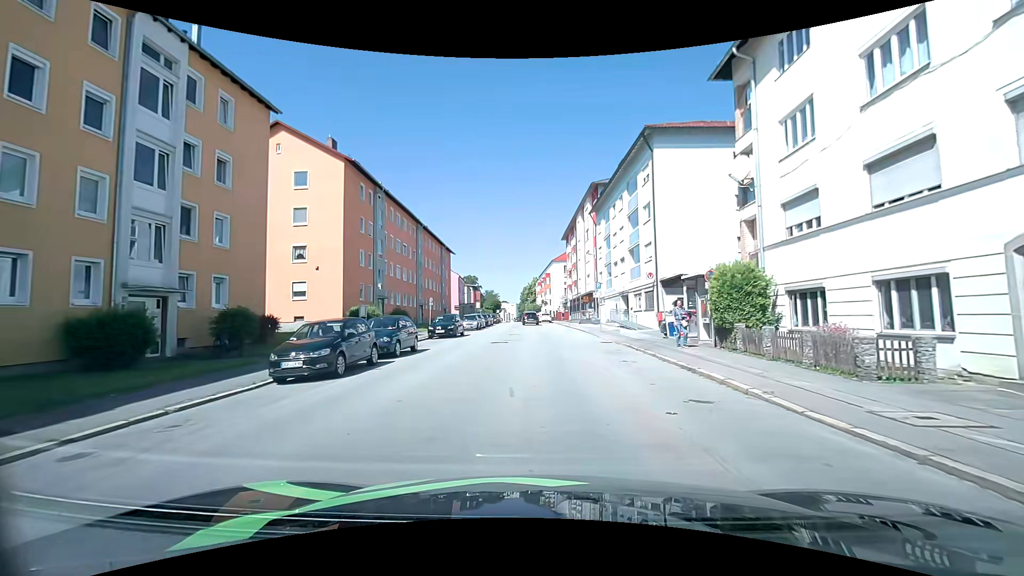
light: Day
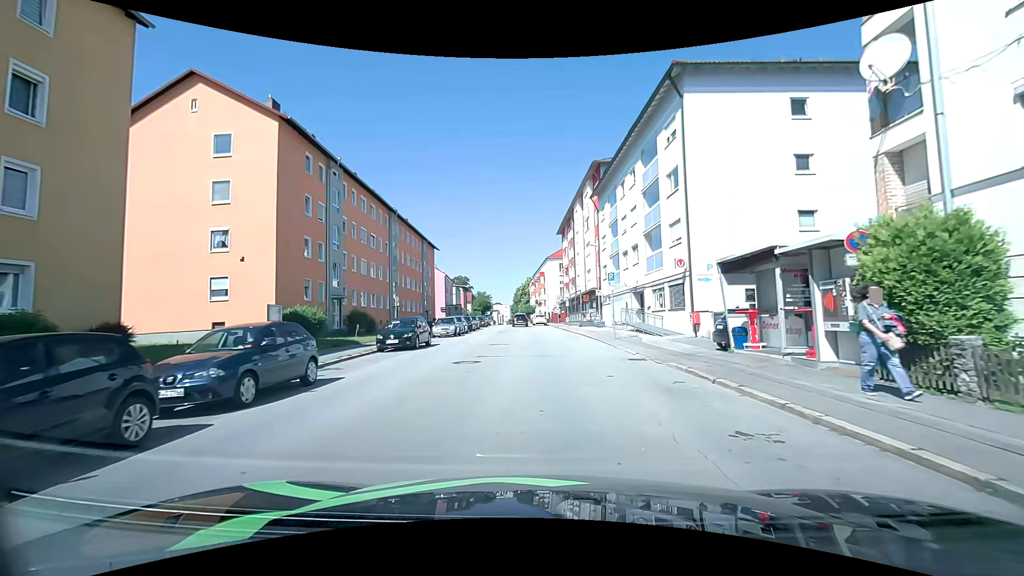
(+0.1, +8.5) m; +1°
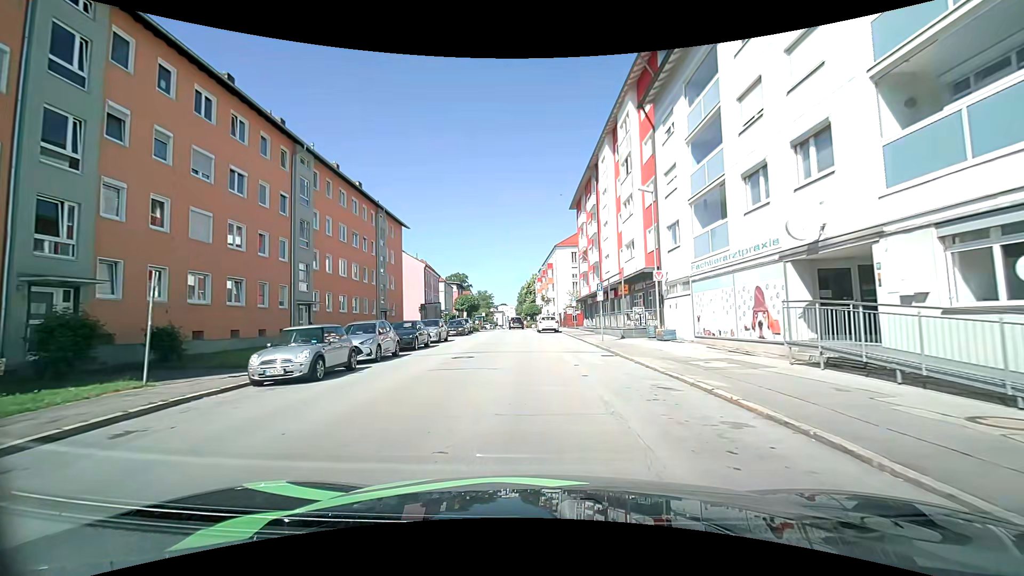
(+0.1, +22.1) m; 0°
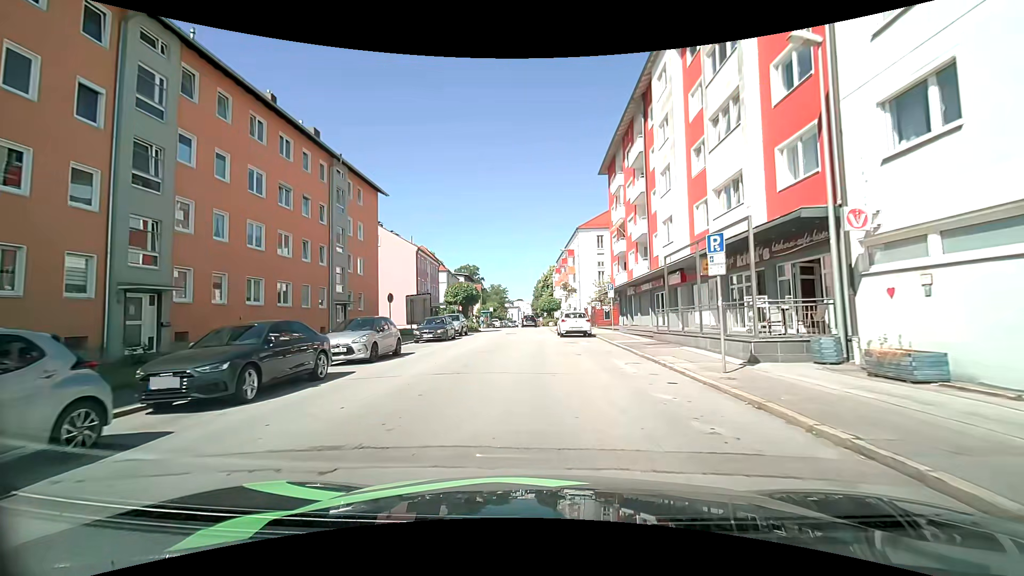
(-0.2, +14.5) m; -2°
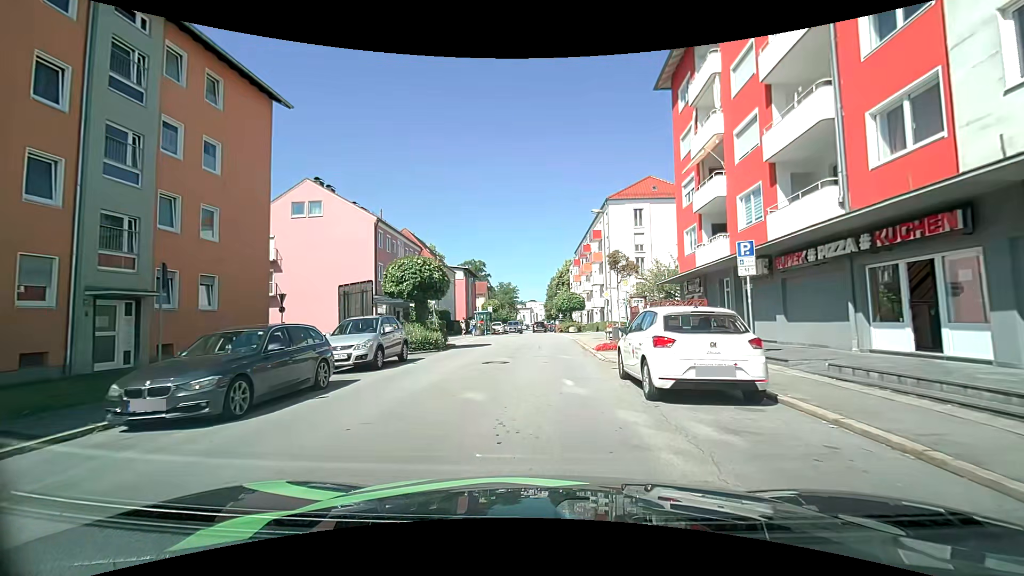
(0.0, +19.4) m; 0°
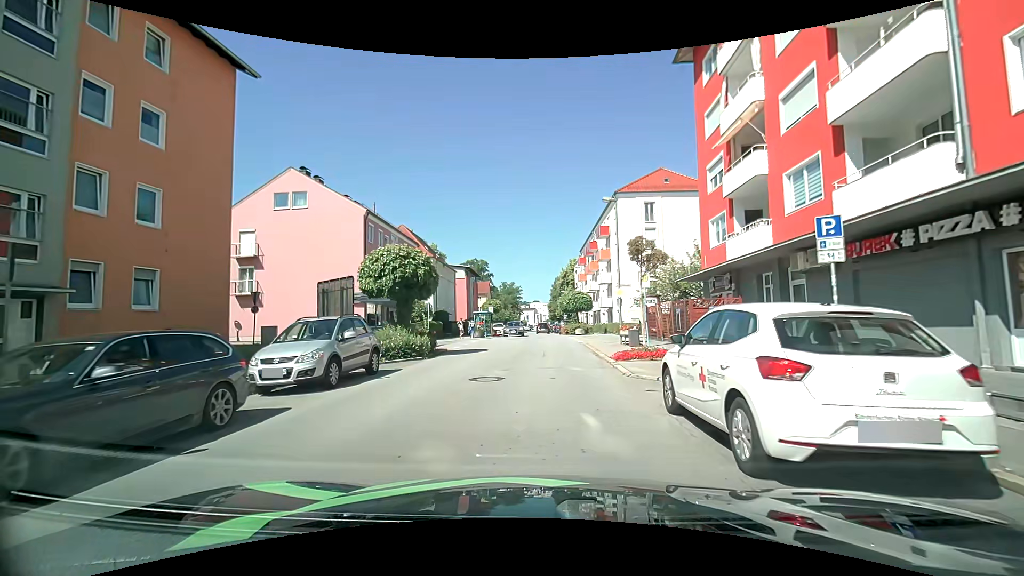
(-0.1, +3.5) m; -1°
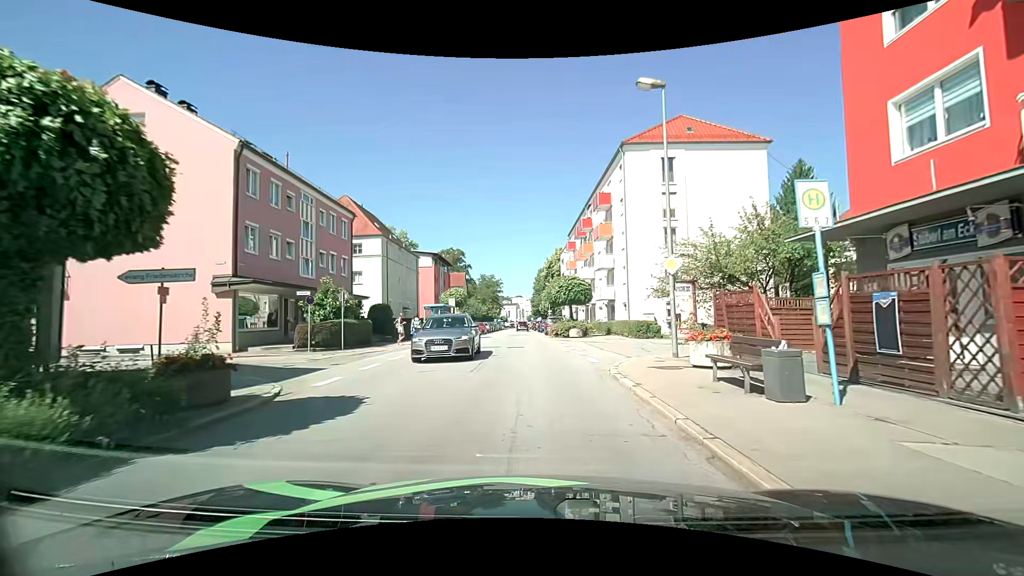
(0.0, +14.0) m; +1°
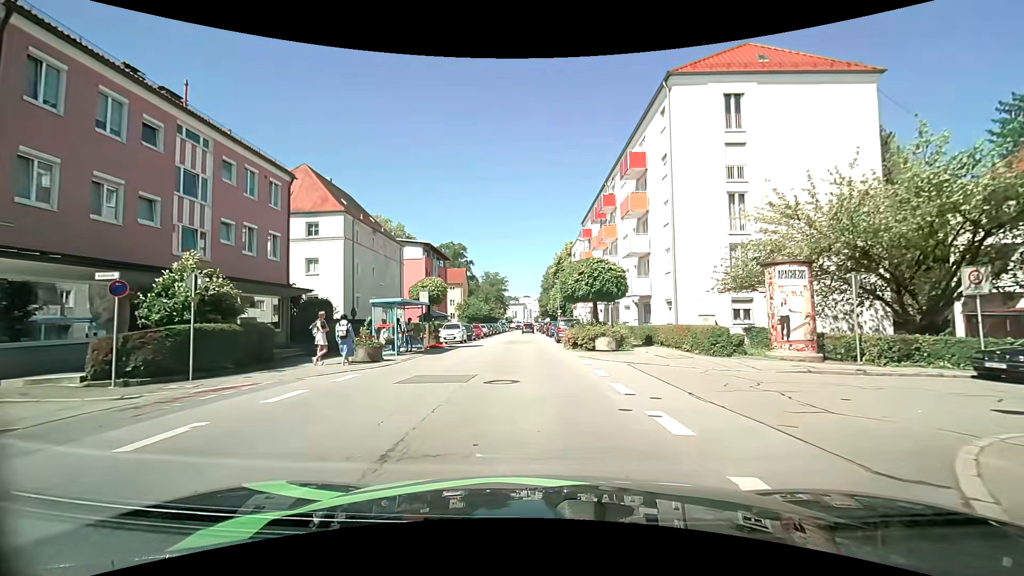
(0.0, +11.3) m; -1°
(0, +10) (0, +20) (0, +30) (0, +40) (-1, +50) (-1, +60) (-1, +70) (-1, +80) (-1, +90) (-1, +100) m
